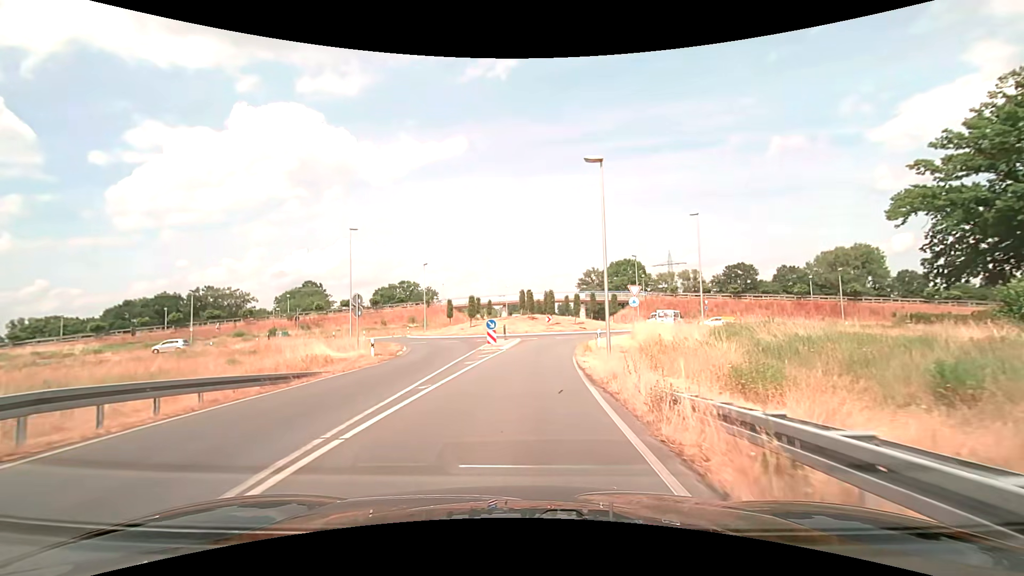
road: secondary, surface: asphalt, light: Day
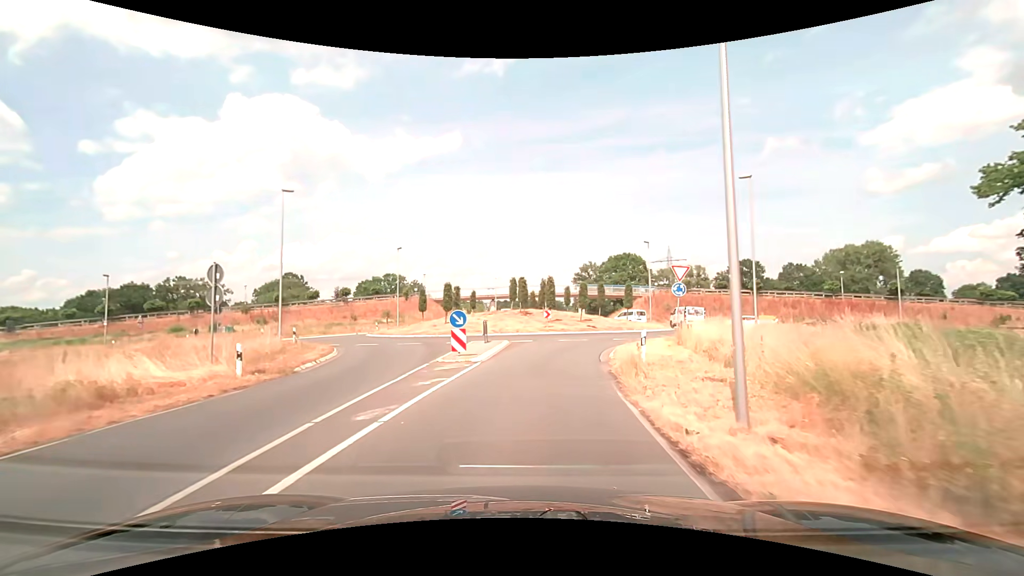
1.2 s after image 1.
(+0.1, +11.3) m; +1°
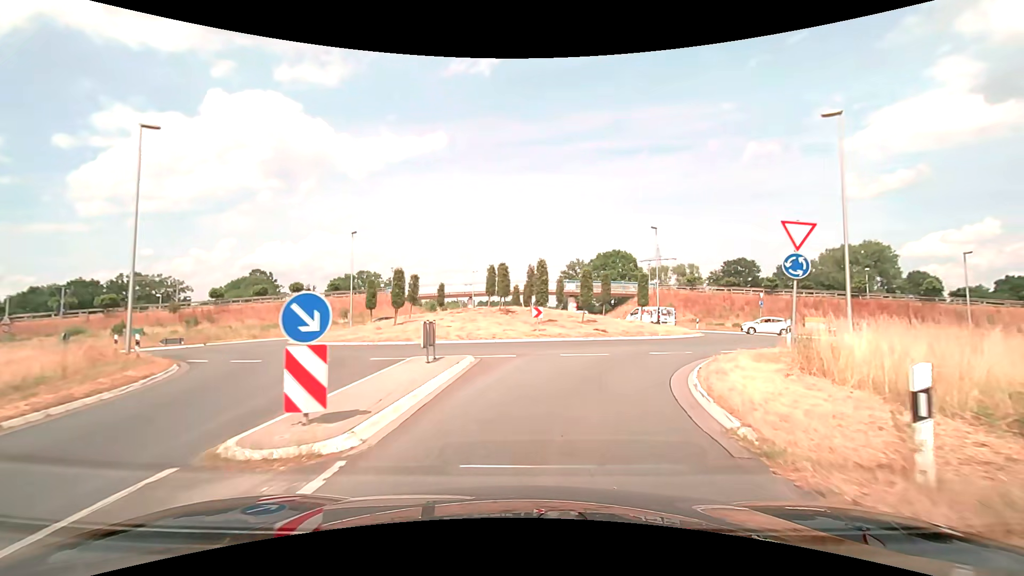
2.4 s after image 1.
(+0.1, +10.8) m; +1°
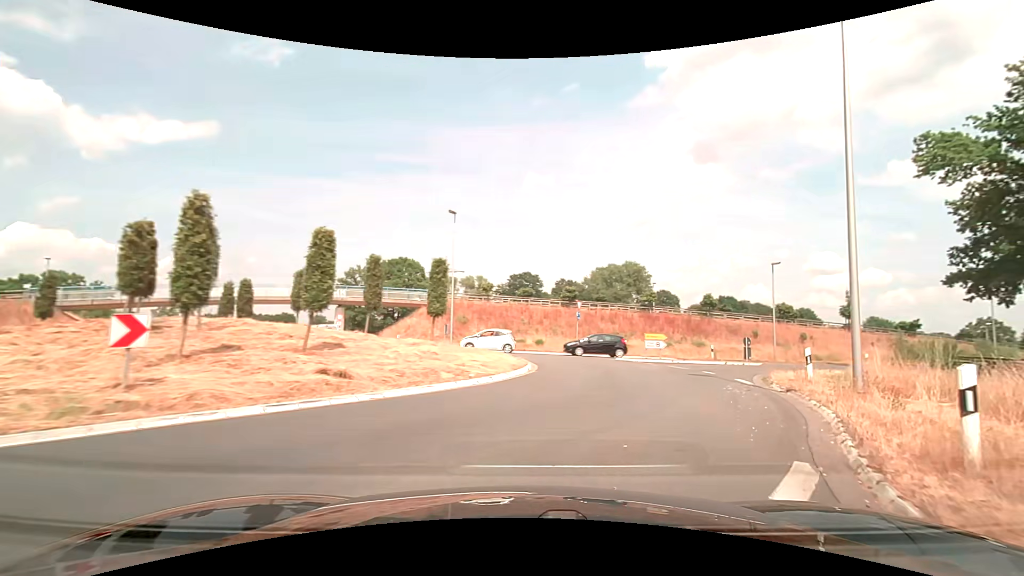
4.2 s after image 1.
(+2.3, +14.7) m; +23°
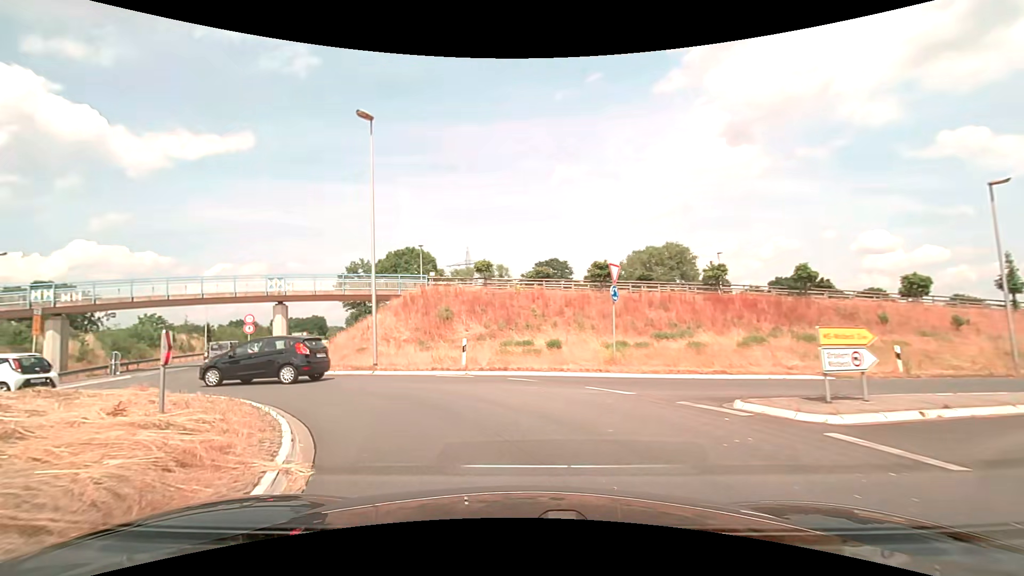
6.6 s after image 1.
(+2.6, +17.7) m; -1°
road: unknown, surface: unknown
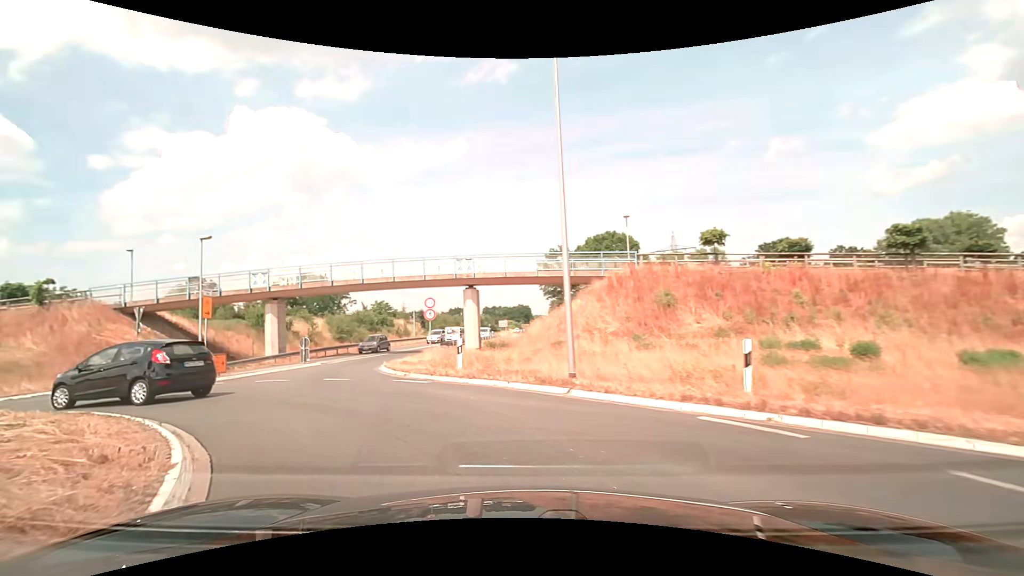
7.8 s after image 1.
(-1.6, +8.5) m; -22°
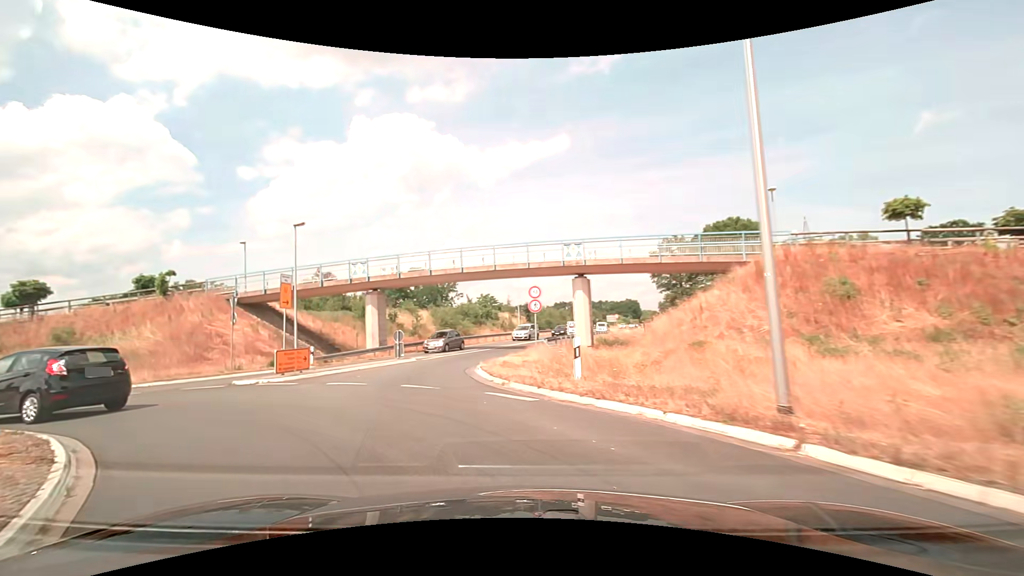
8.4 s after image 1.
(-0.5, +4.4) m; -12°
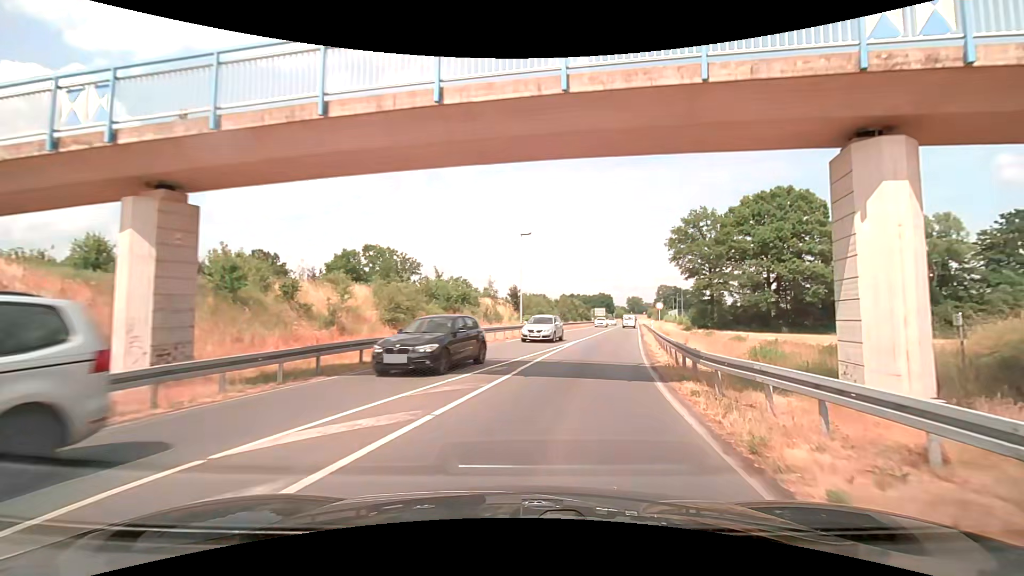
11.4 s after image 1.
(-4.0, +24.7) m; +2°
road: secondary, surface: asphalt
(+1, +10) (+2, +20) (+4, +30) (+7, +39) (+9, +49) (+11, +59) (+13, +69) (+15, +78) (+18, +88) (+20, +98) m
